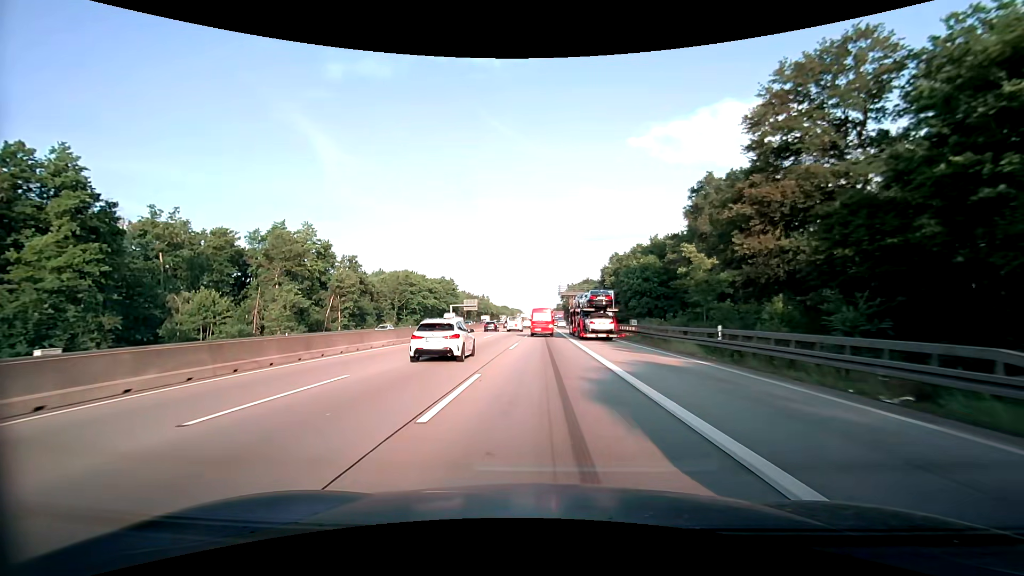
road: motorway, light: Day
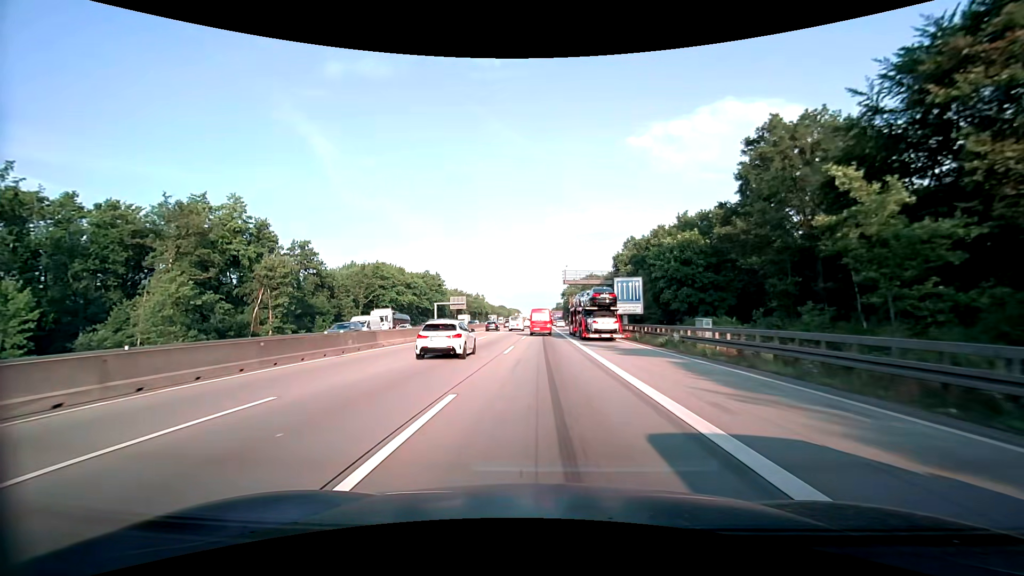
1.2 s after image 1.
(0.0, +21.8) m; 0°
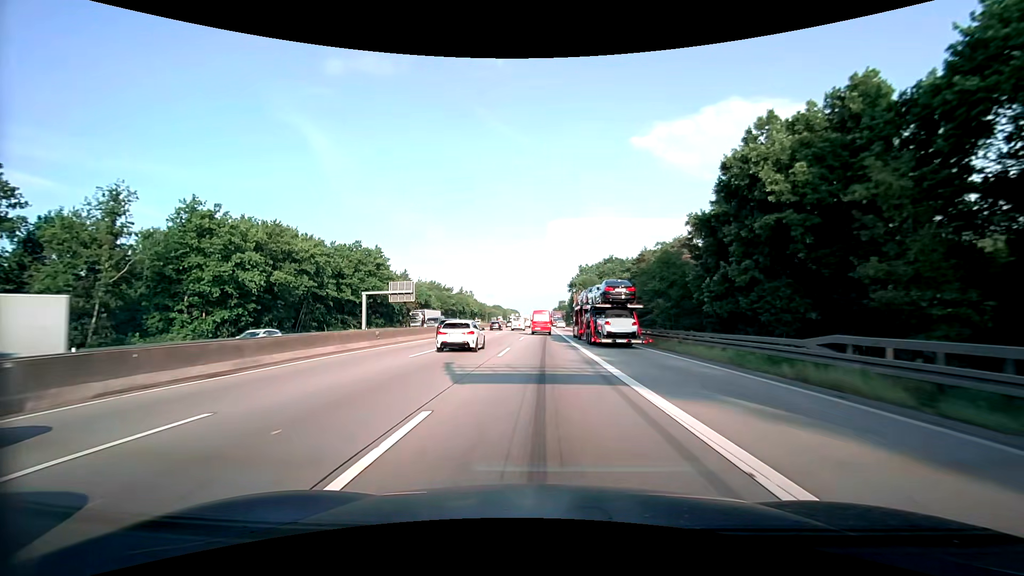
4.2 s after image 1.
(0.0, +56.3) m; 0°
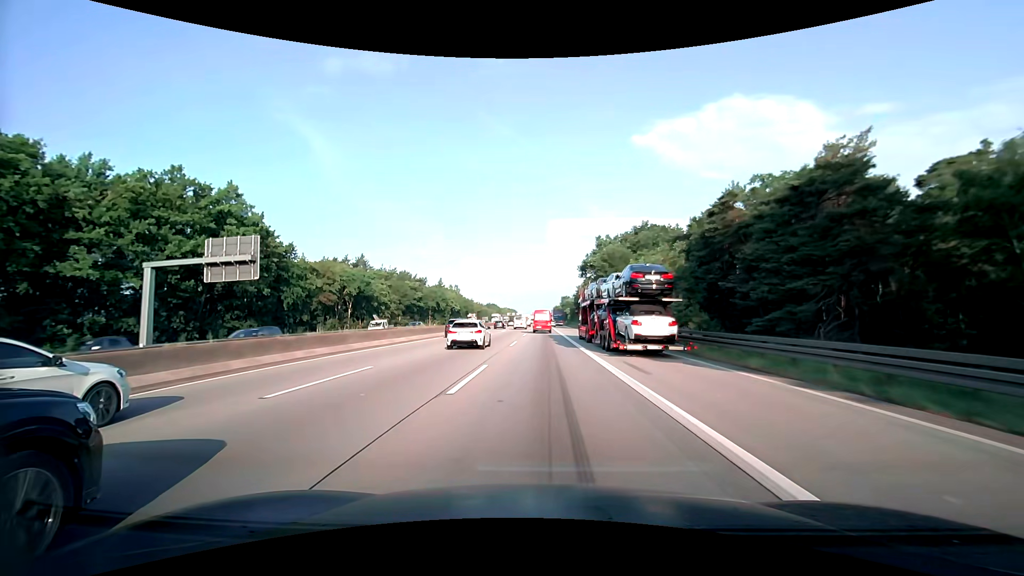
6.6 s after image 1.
(-0.1, +46.7) m; 0°
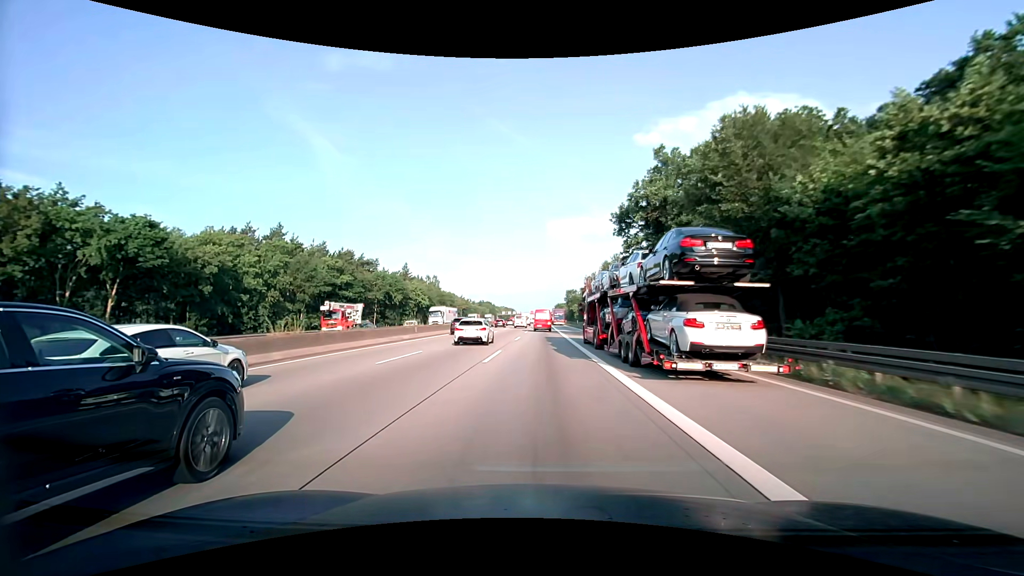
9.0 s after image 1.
(+0.1, +47.8) m; 0°
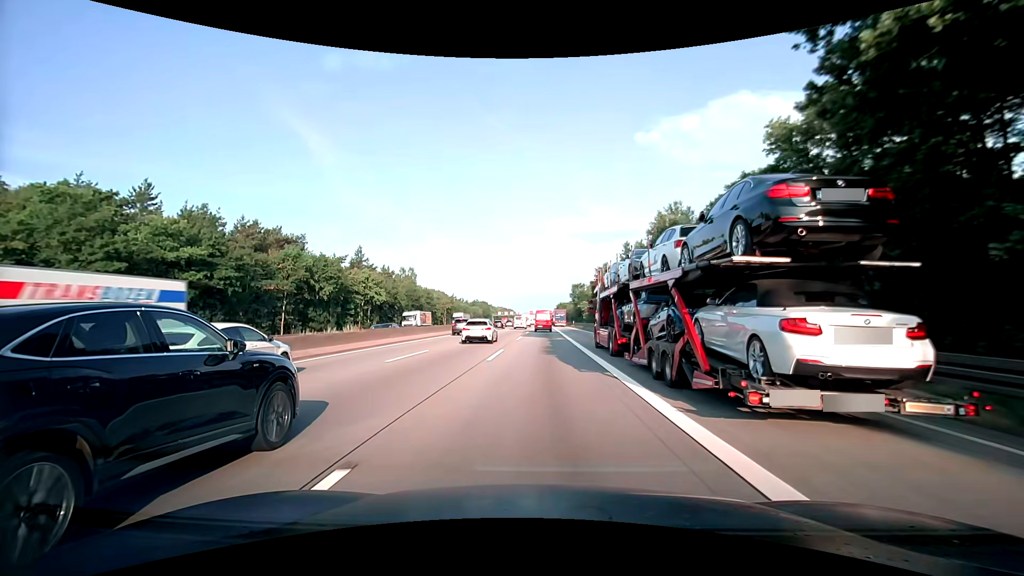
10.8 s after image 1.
(-0.1, +35.1) m; 0°
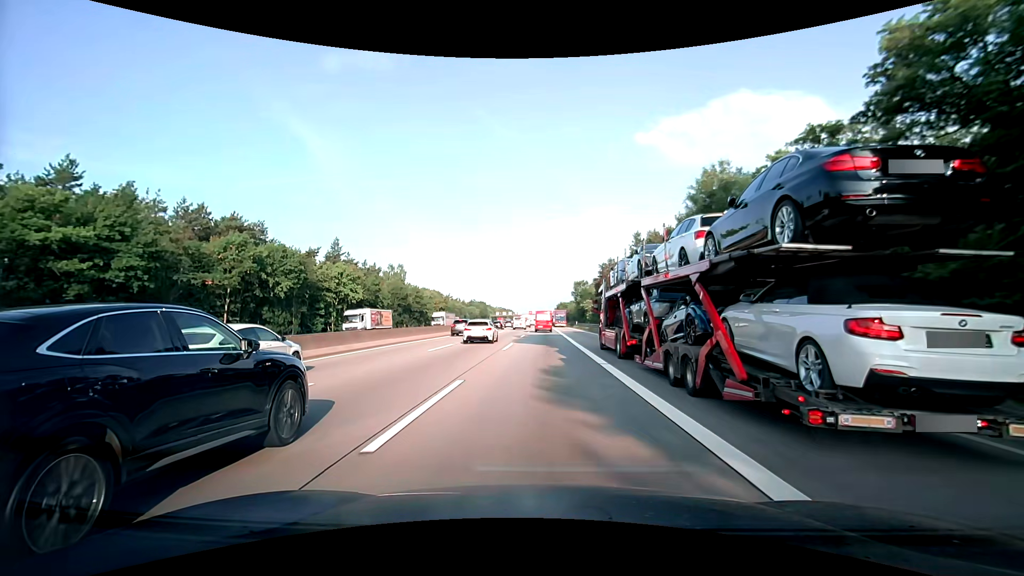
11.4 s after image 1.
(0.0, +11.6) m; 0°
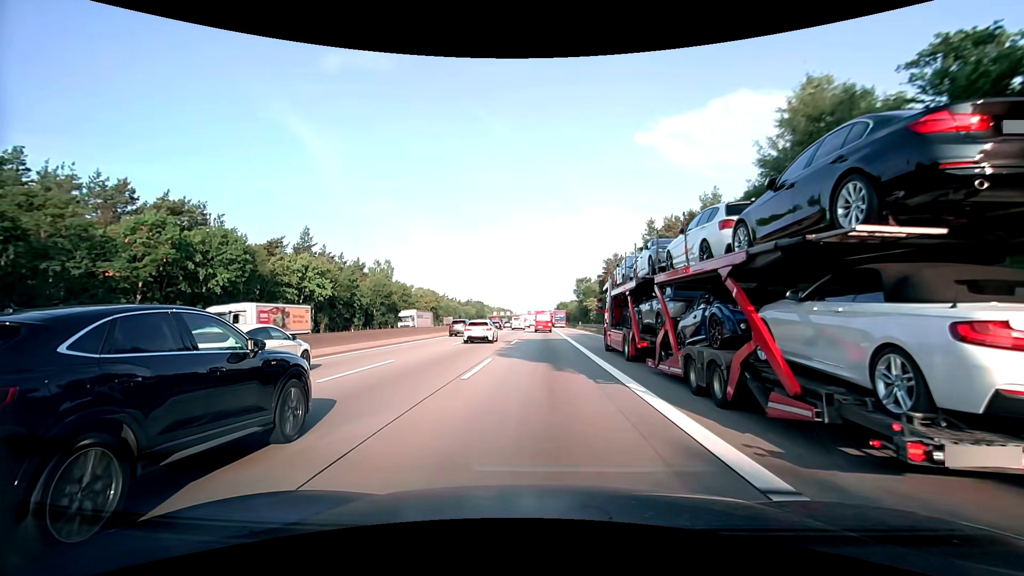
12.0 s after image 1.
(0.0, +11.5) m; 0°
(0, +10) (0, +20) (0, +30) (0, +40) (0, +50) (0, +60) (0, +70) (0, +80) (0, +90) (0, +100) m
